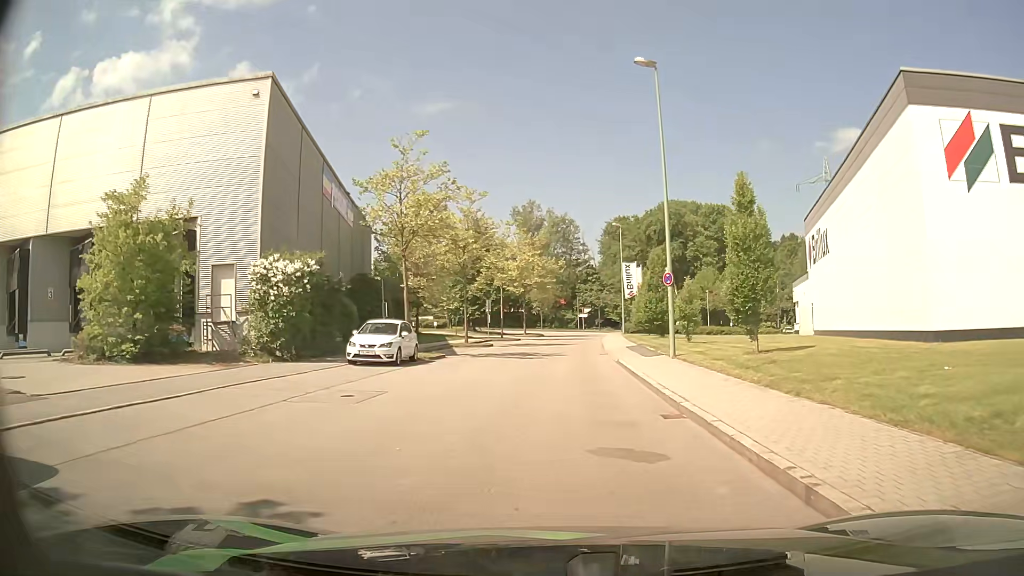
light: Day
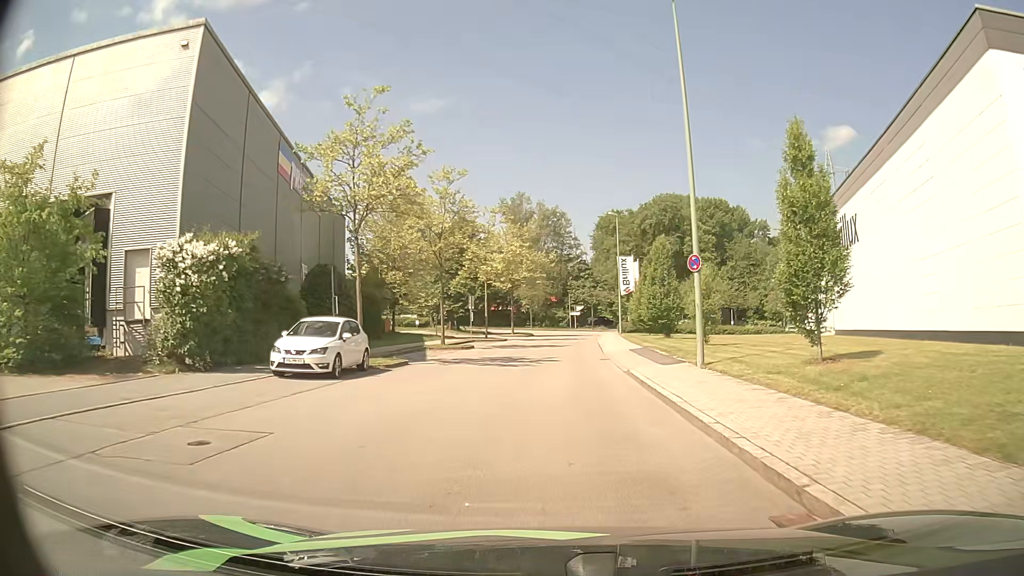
(+0.1, +5.4) m; +1°
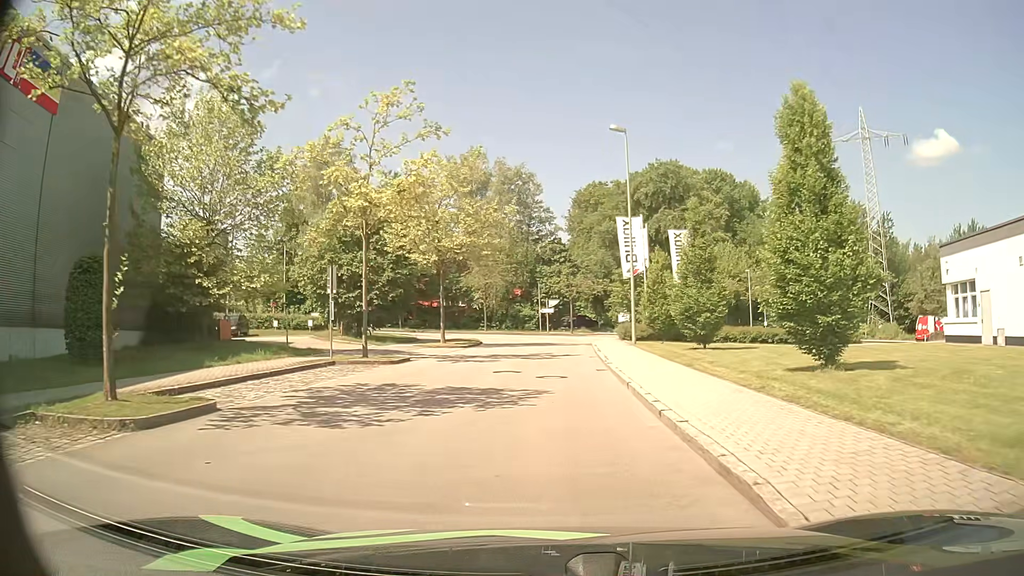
(+0.5, +25.8) m; +2°
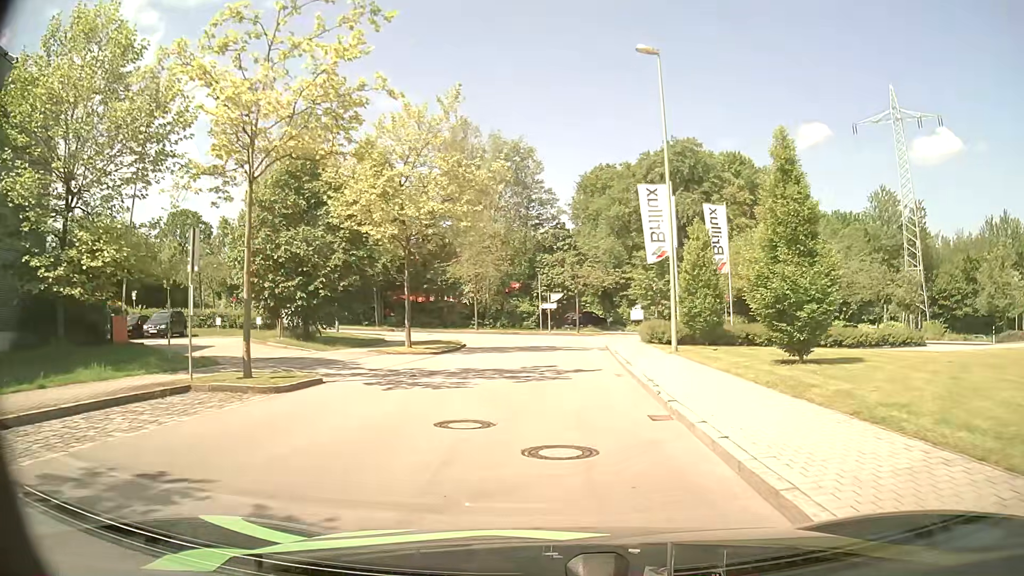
(0.0, +9.5) m; 0°
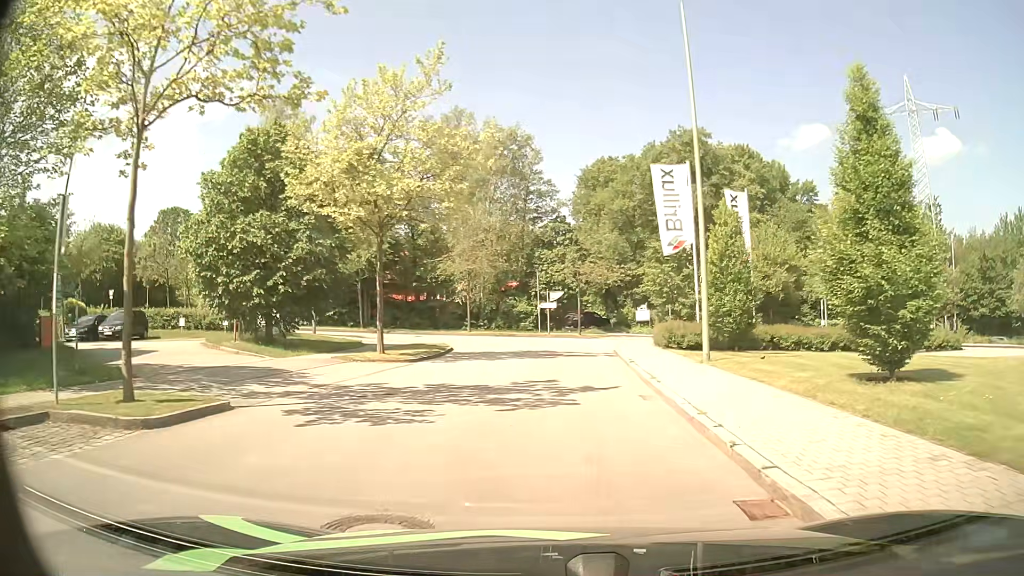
(0.0, +4.4) m; 0°
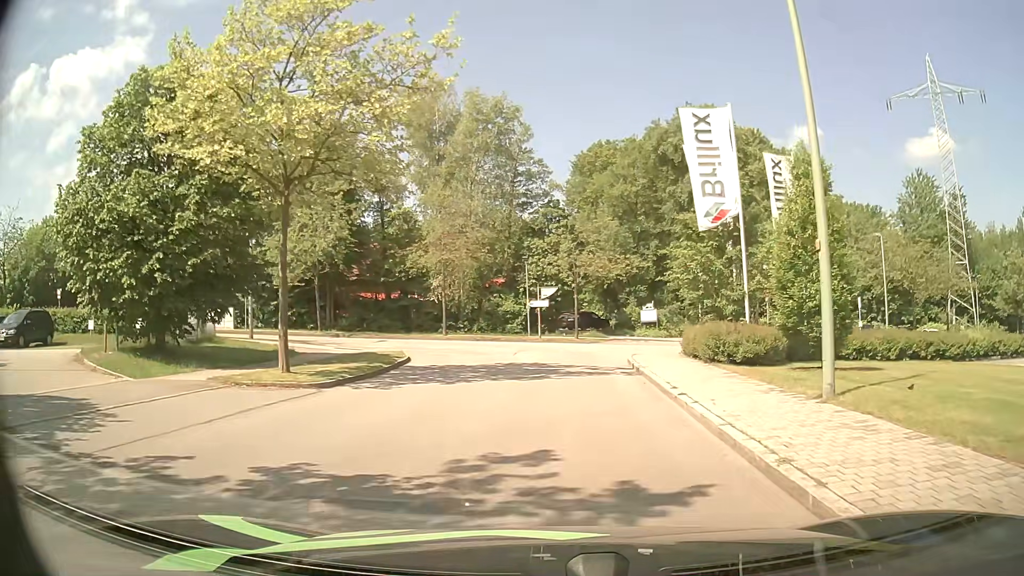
(+0.1, +8.0) m; 0°
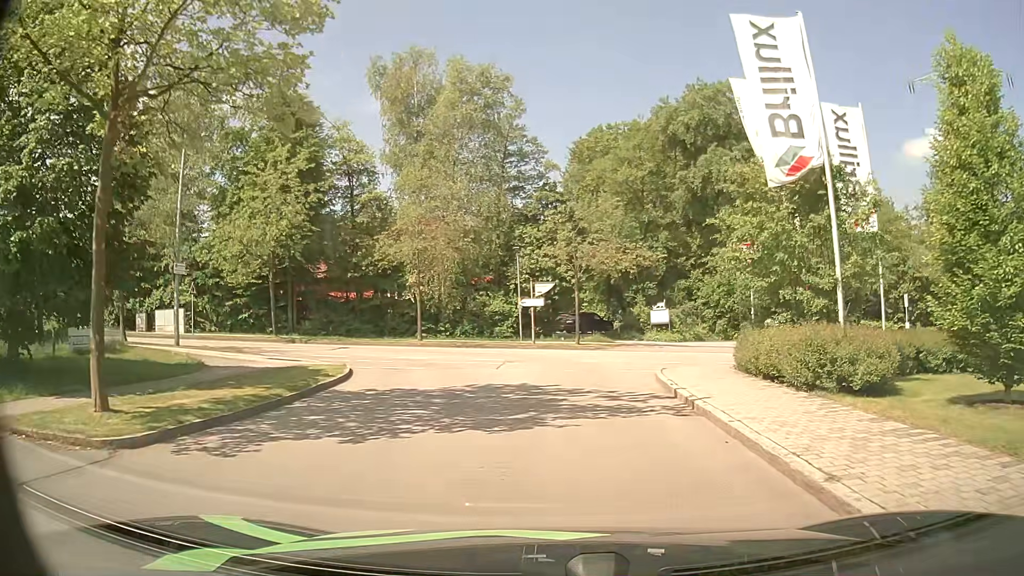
(+0.1, +6.8) m; 0°
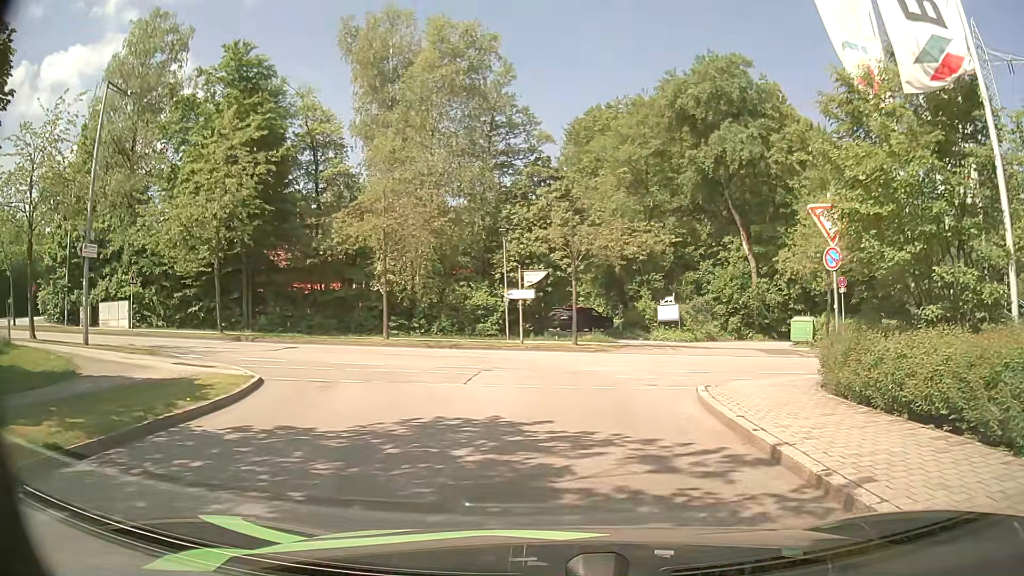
(+0.1, +5.7) m; +1°
